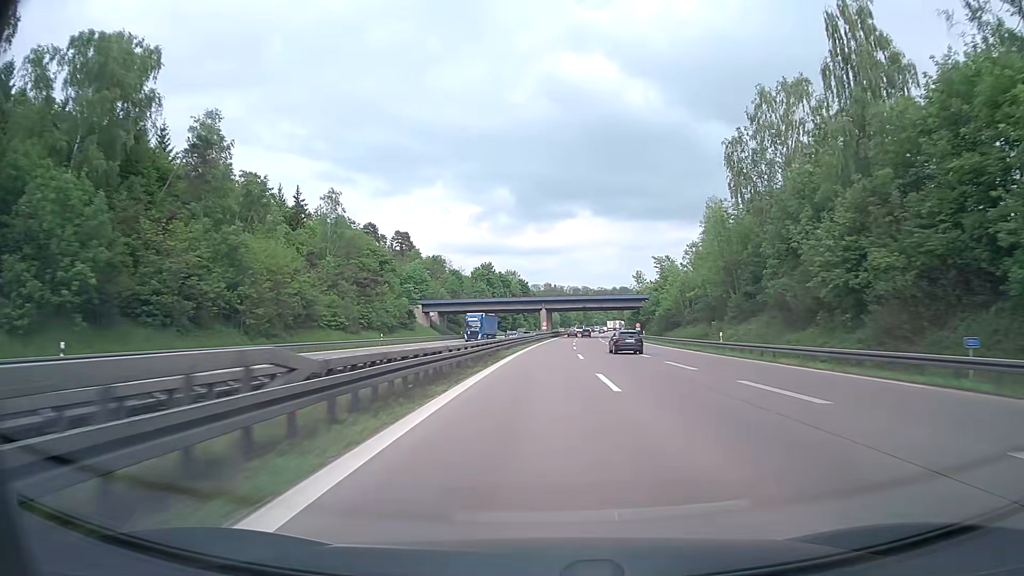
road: motorway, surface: asphalt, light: Day
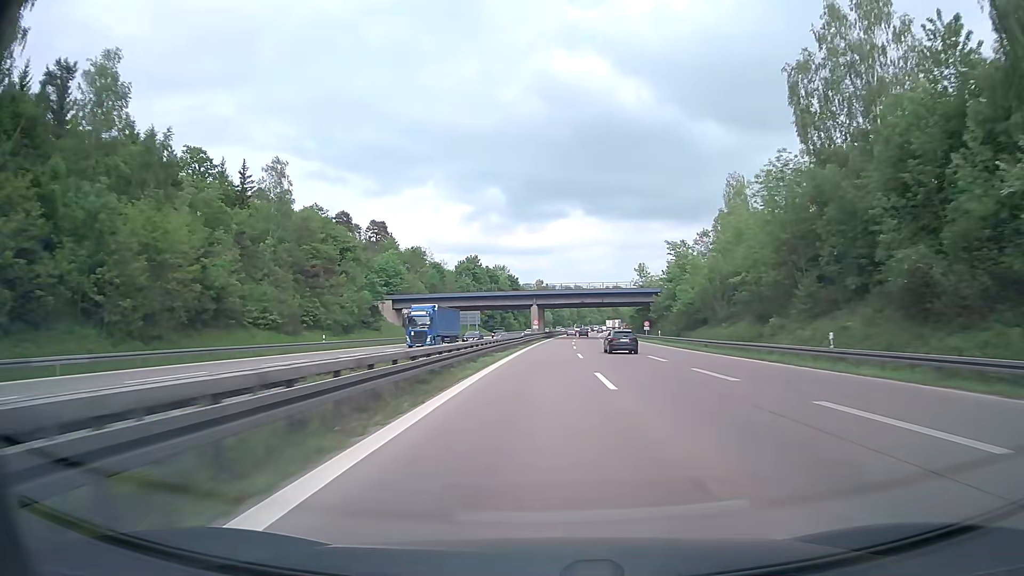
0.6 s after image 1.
(+0.1, +17.8) m; 0°
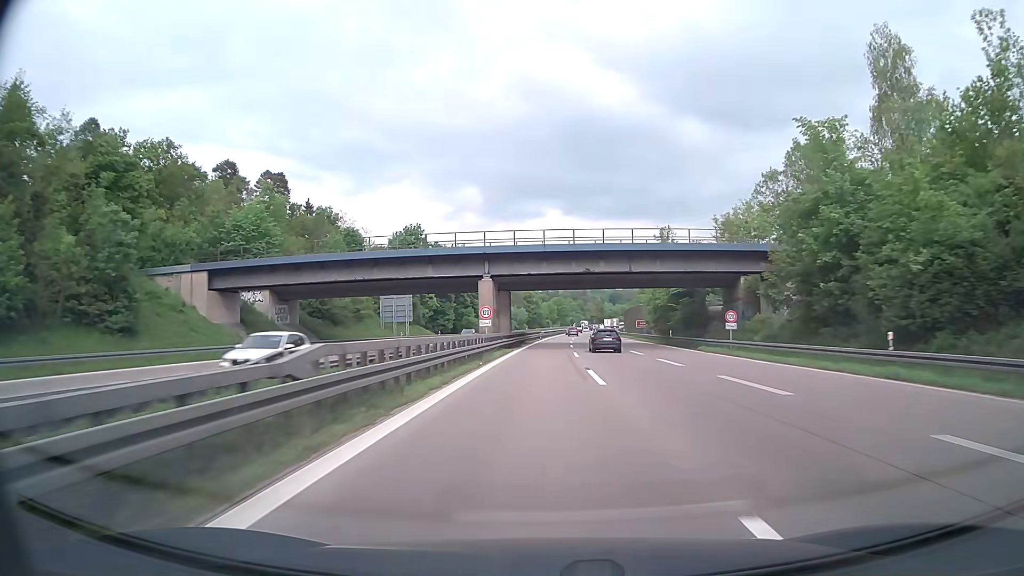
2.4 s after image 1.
(+1.2, +52.7) m; +2°
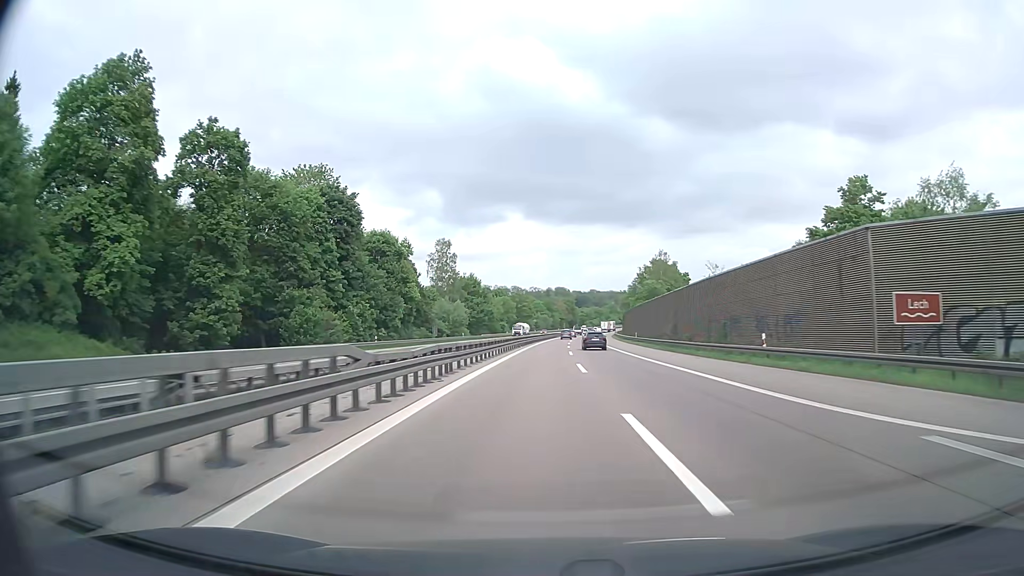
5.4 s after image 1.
(+1.7, +83.9) m; +3°
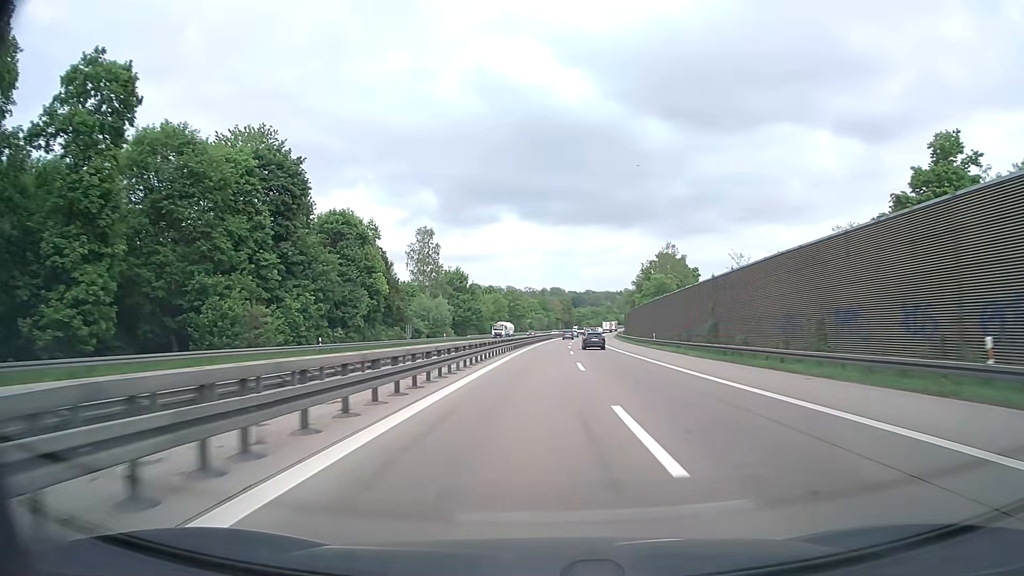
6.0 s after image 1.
(0.0, +16.6) m; 0°
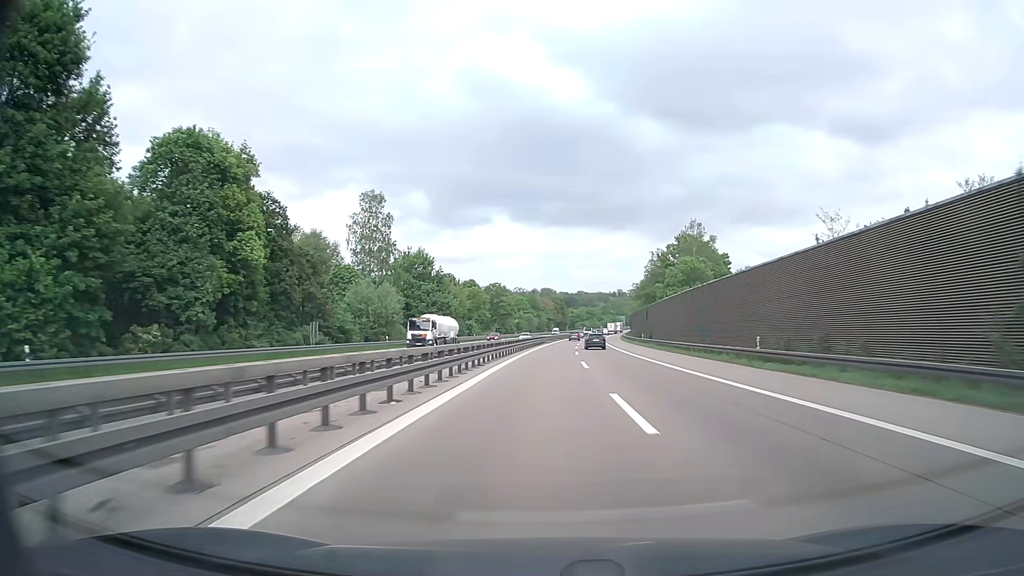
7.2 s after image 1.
(+0.2, +33.7) m; +1°
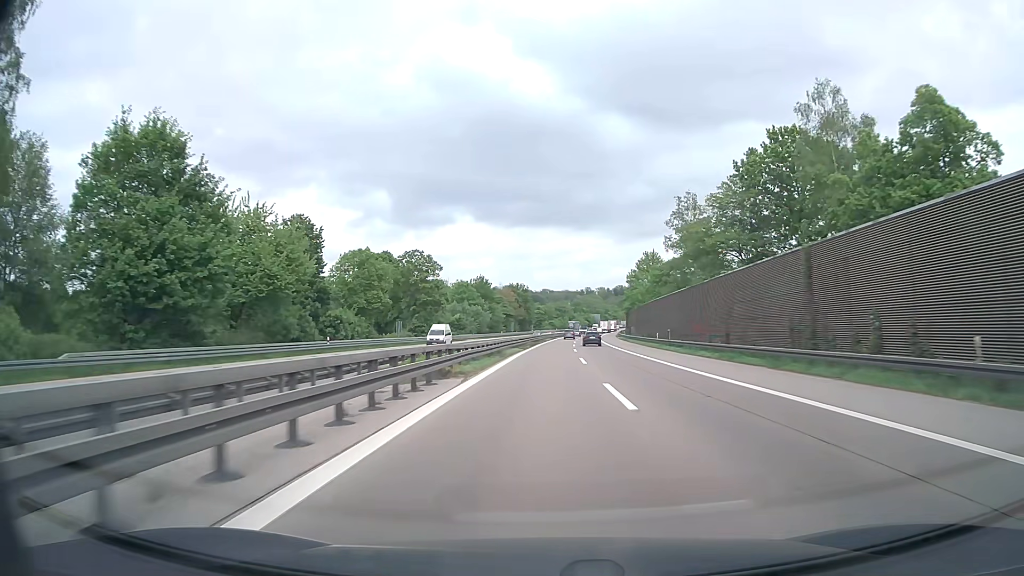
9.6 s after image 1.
(+2.0, +69.7) m; +3°
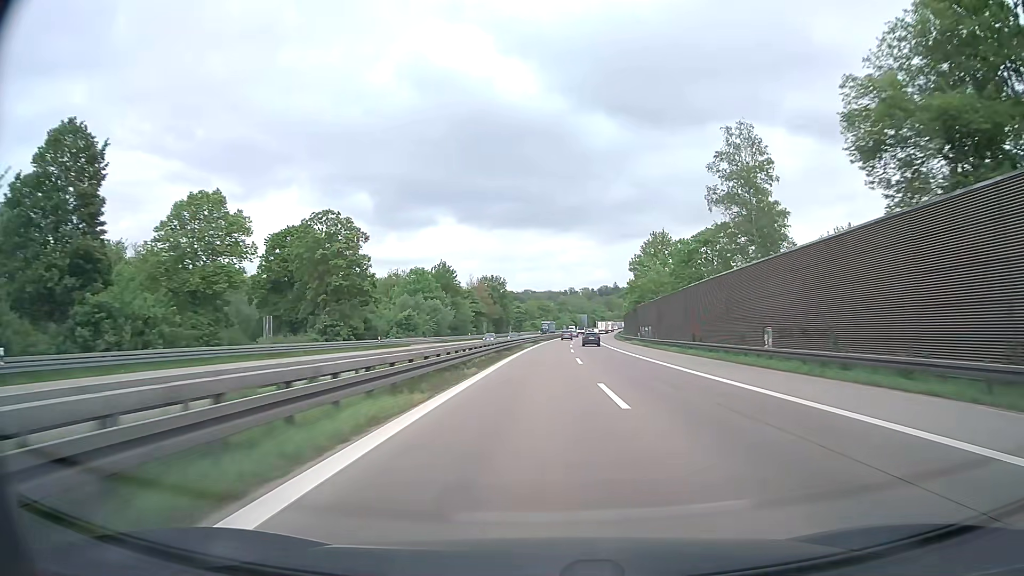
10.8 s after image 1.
(+0.5, +35.8) m; +1°
(0, +10) (0, +20) (0, +30) (+1, +40) (+1, +50) (+1, +60) (+2, +70) (+2, +80) (+2, +90) (+3, +100) m
